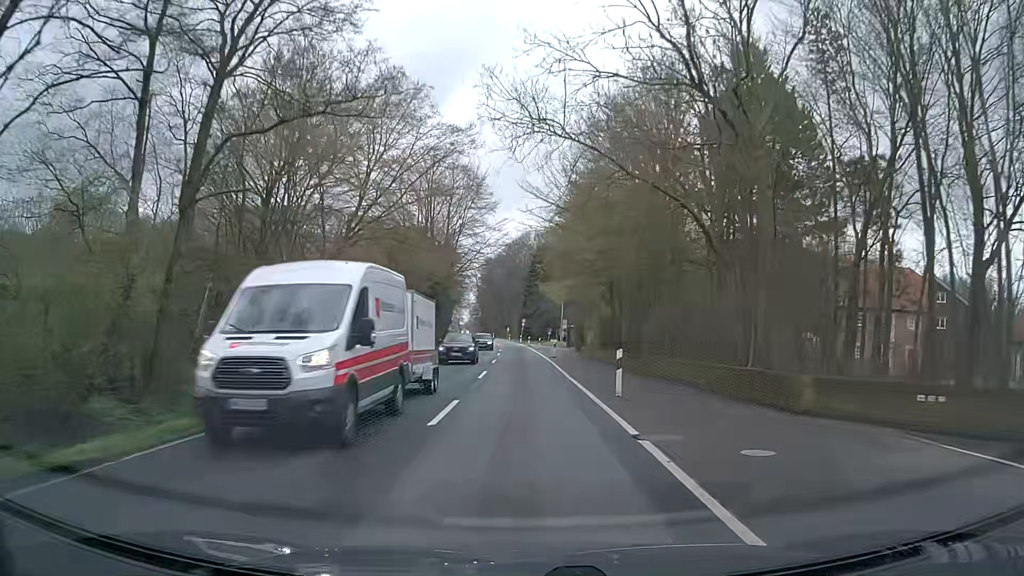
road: secondary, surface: asphalt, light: Day
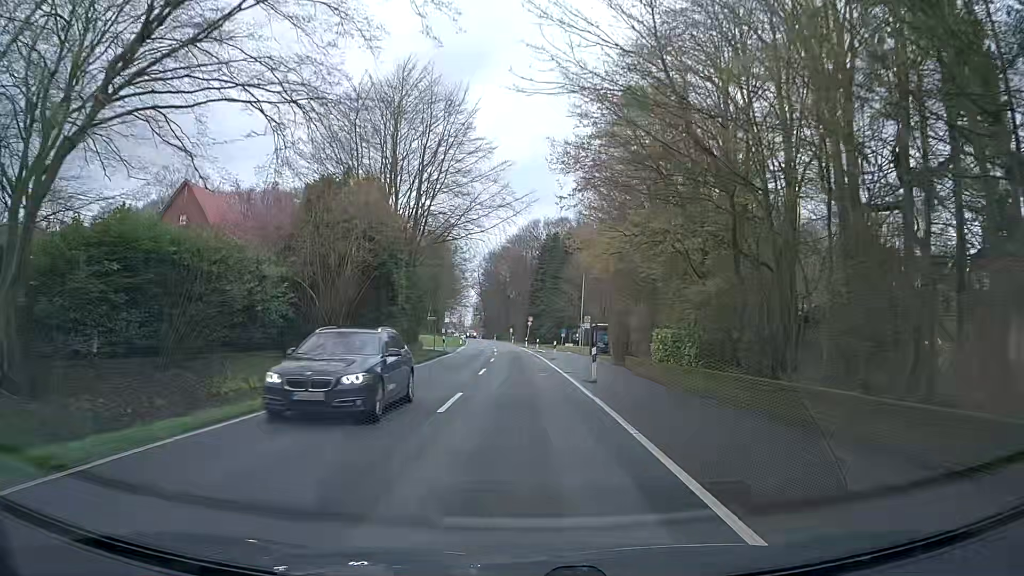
(-0.3, +22.7) m; -1°
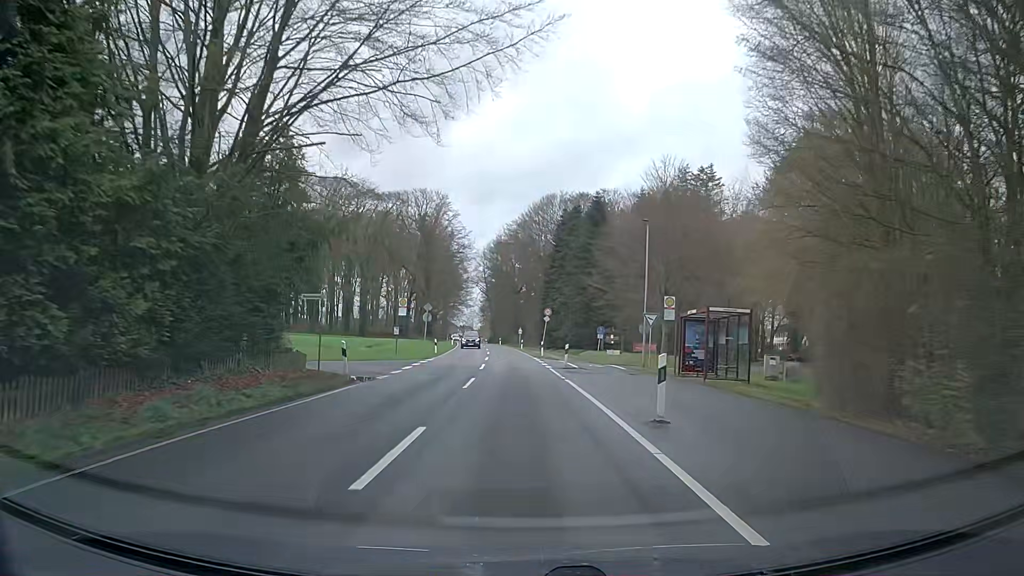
(-0.2, +30.2) m; -1°
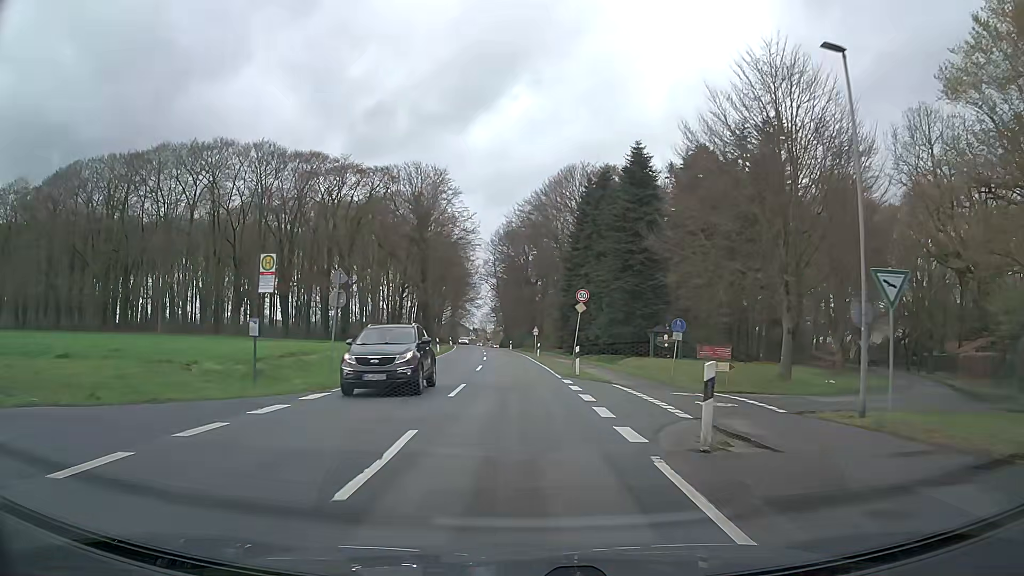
(-0.2, +22.6) m; -1°
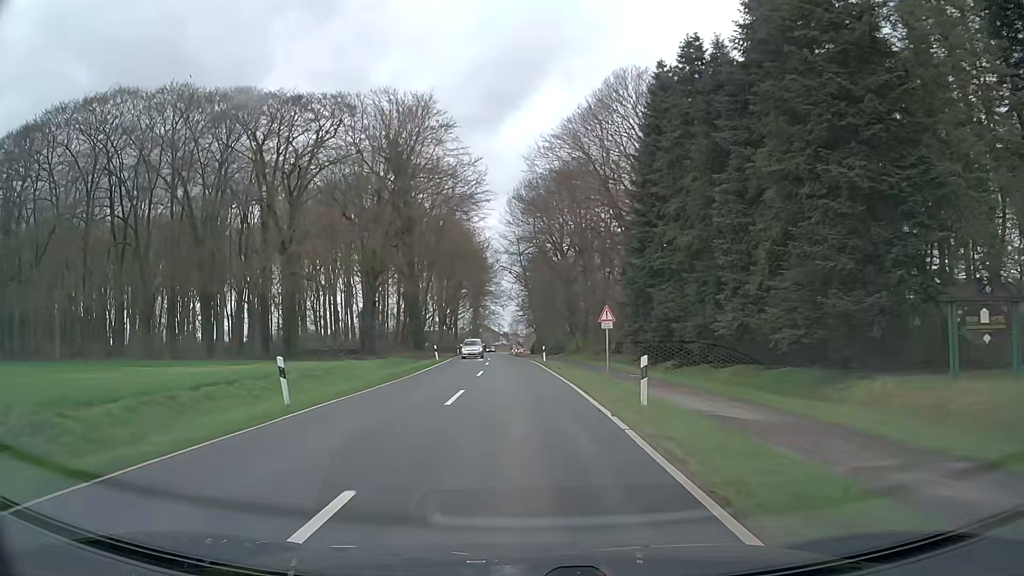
(-0.6, +37.6) m; -2°
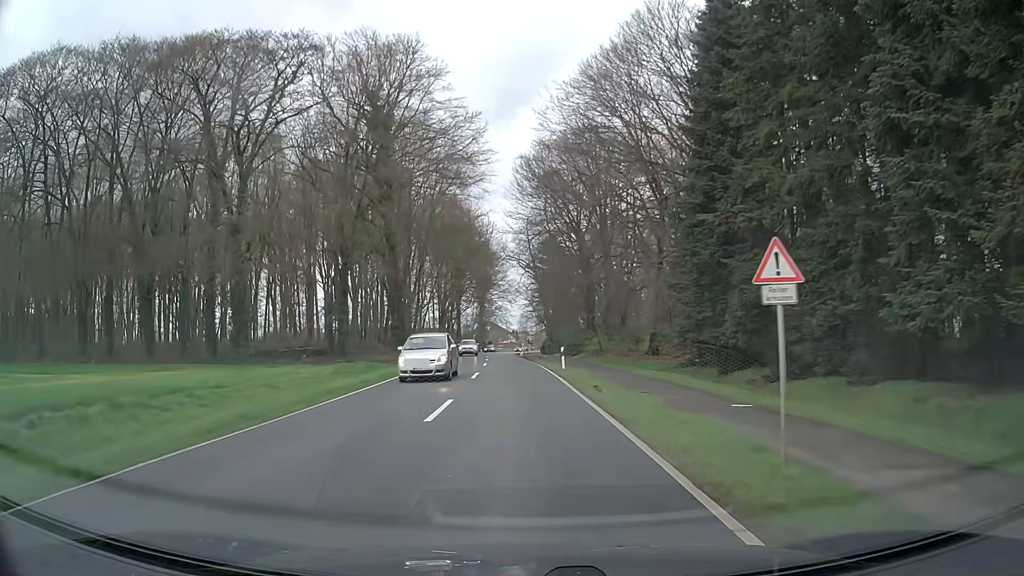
(-0.1, +15.0) m; -1°
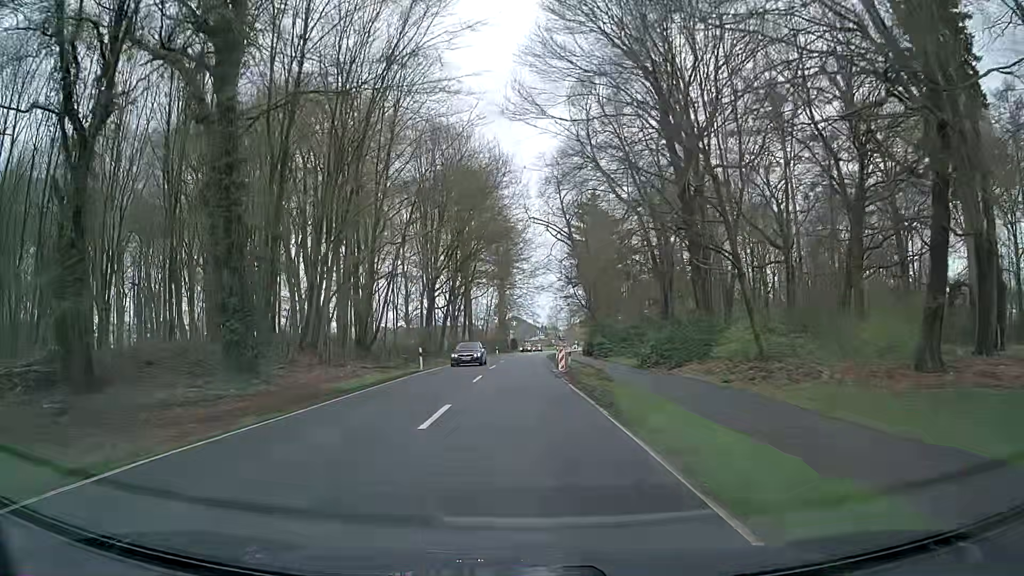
(-1.1, +37.7) m; -2°
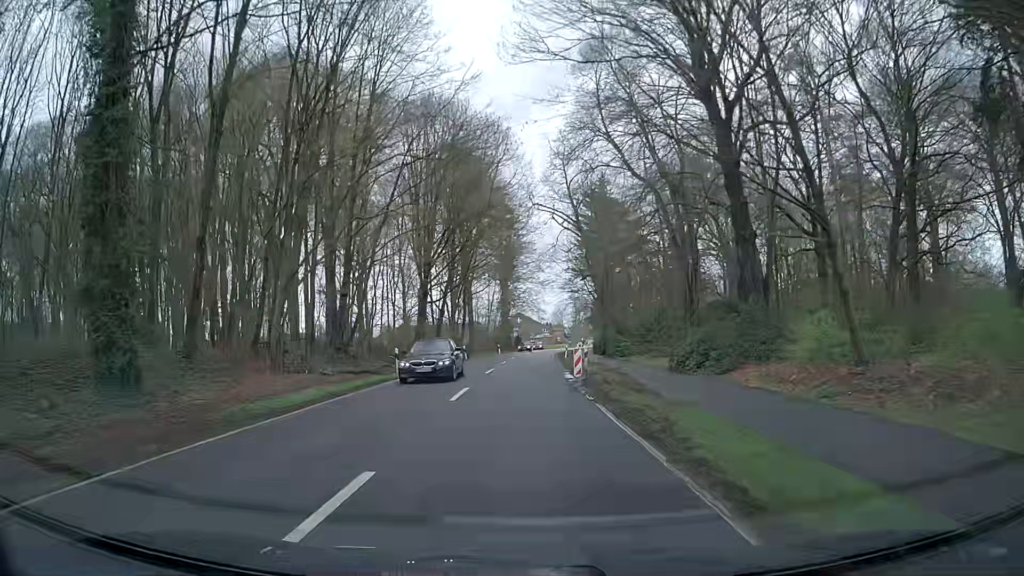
(-0.1, +7.6) m; -1°
(0, +10) (0, +20) (0, +30) (0, +40) (0, +50) (0, +60) (0, +70) (+1, +80) (+2, +90) (+2, +100) m
